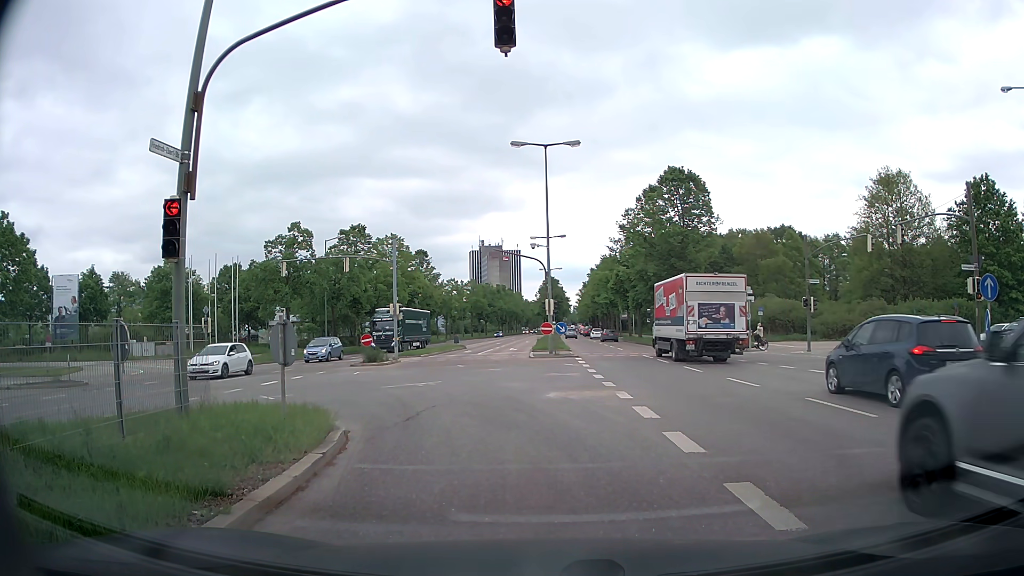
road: primary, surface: asphalt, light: Day
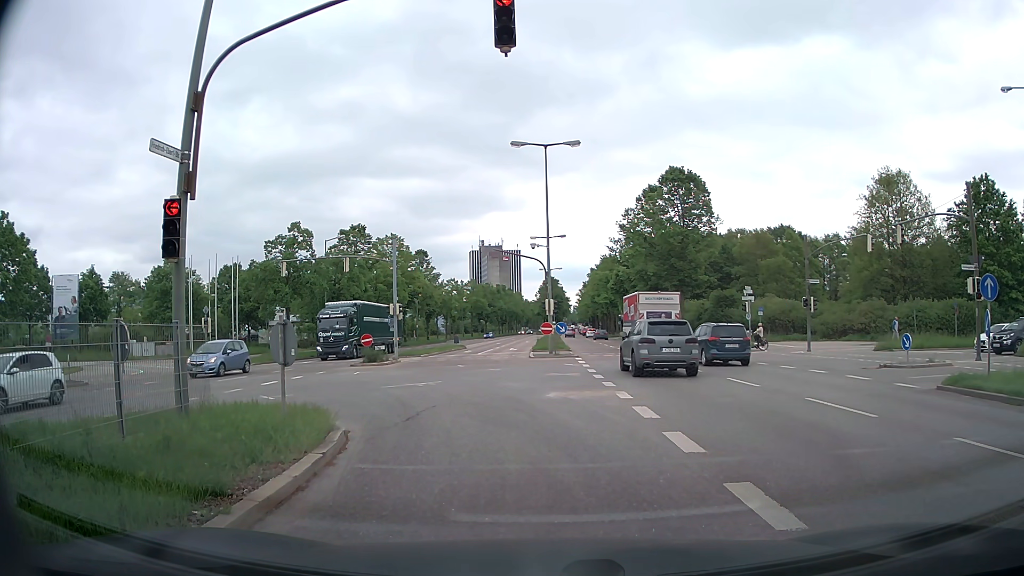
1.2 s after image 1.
(0.0, 0.0) m; 0°
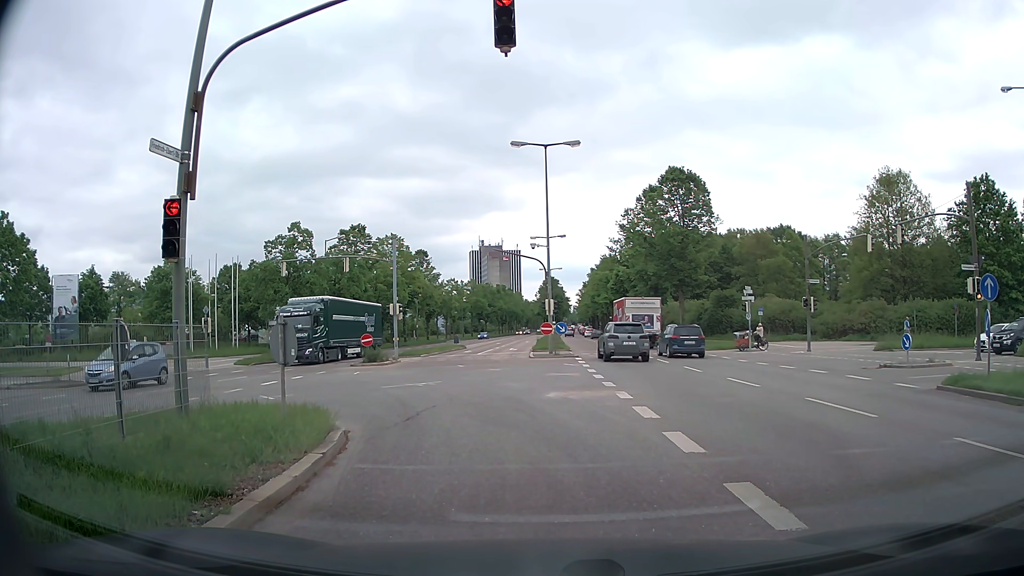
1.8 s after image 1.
(0.0, 0.0) m; 0°
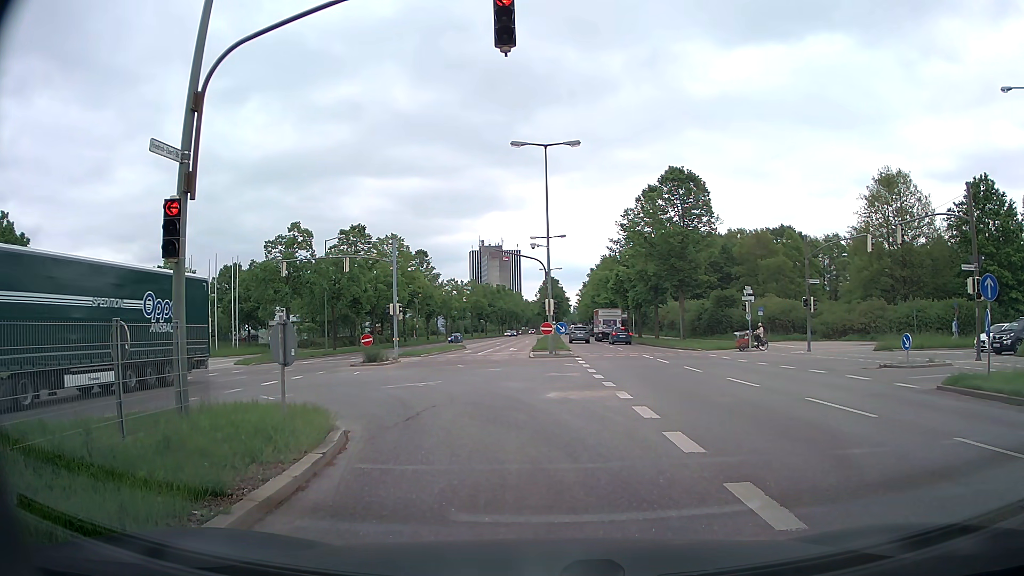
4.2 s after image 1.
(0.0, 0.0) m; 0°
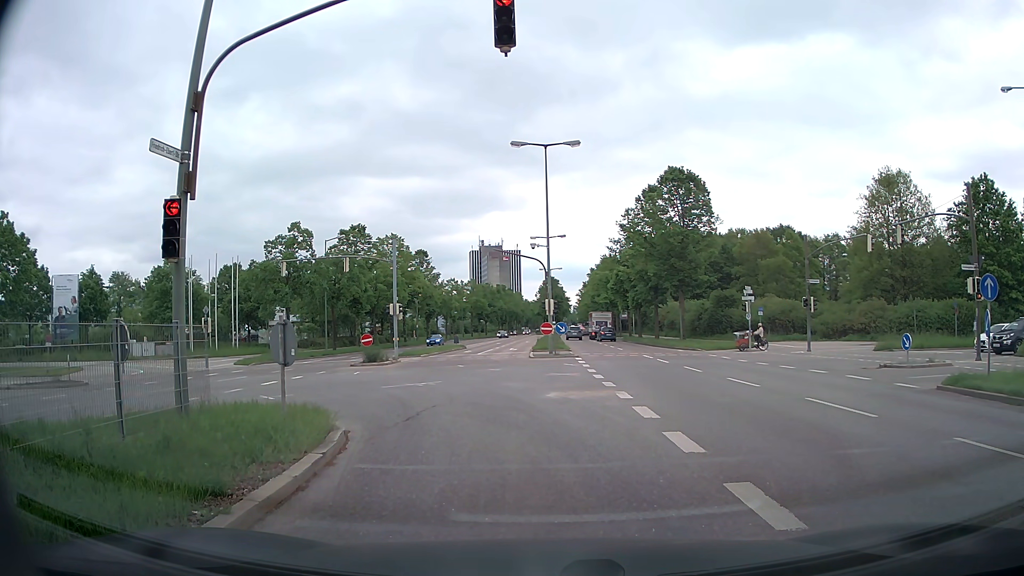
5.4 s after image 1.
(0.0, 0.0) m; 0°
